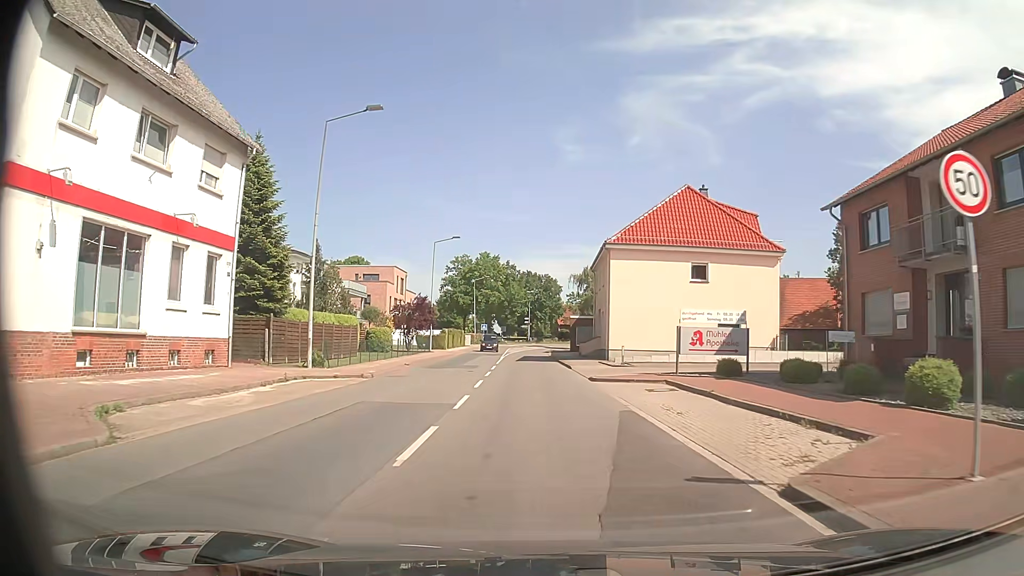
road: secondary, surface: asphalt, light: Day
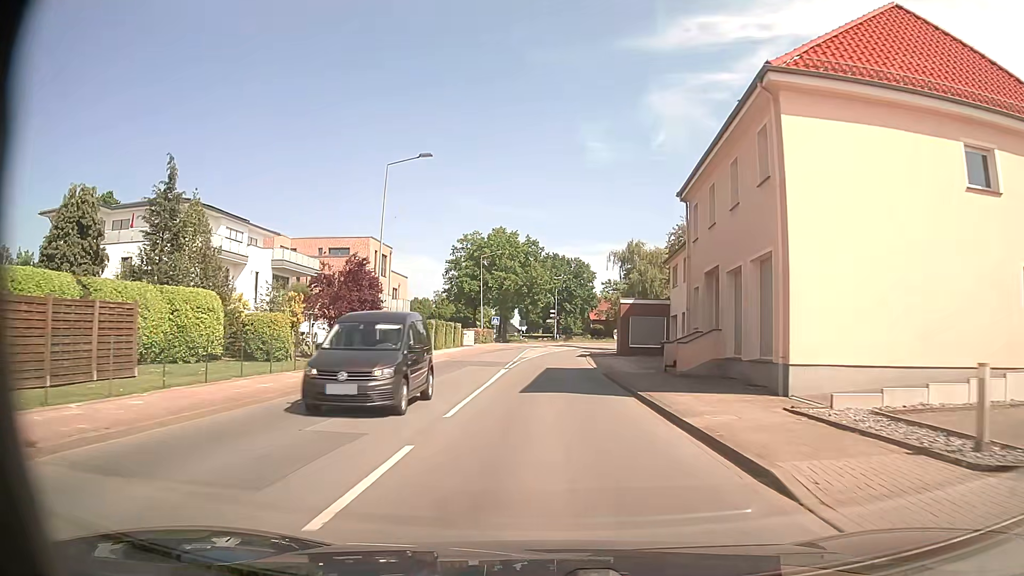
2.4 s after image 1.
(-0.8, +26.7) m; -2°
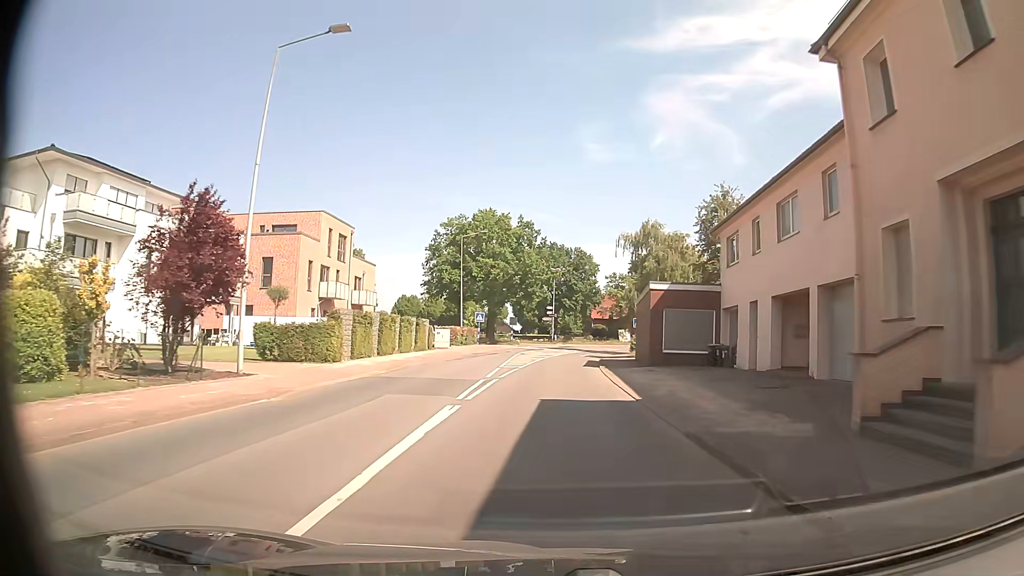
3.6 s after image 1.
(0.0, +14.7) m; 0°
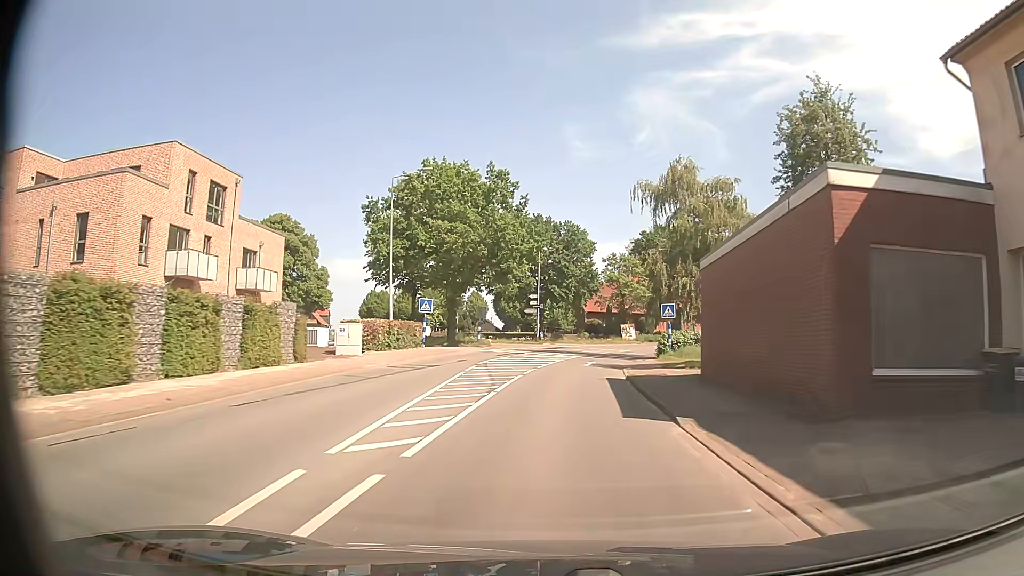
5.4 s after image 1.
(+0.1, +22.1) m; +1°
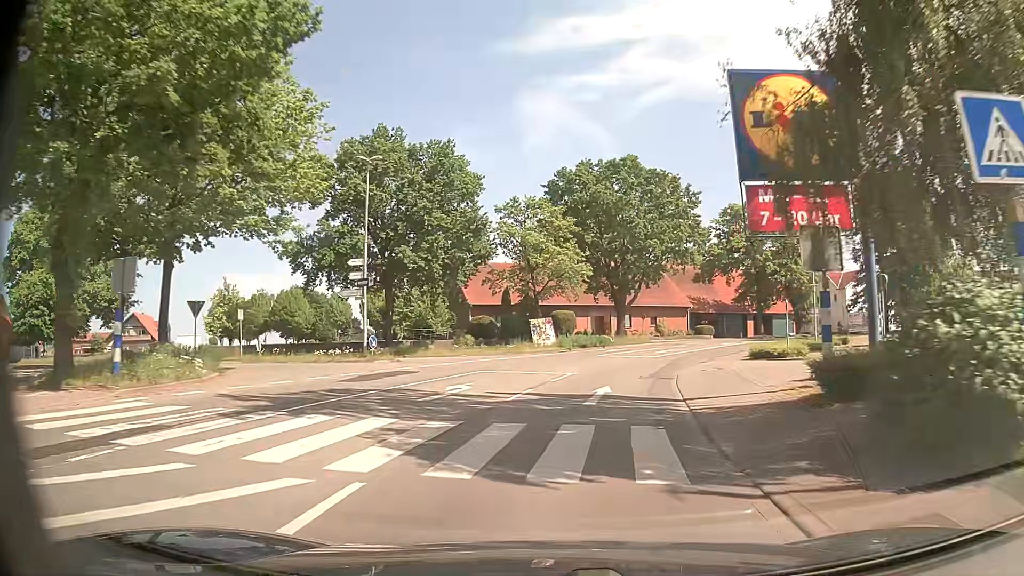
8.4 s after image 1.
(+2.0, +36.5) m; +9°
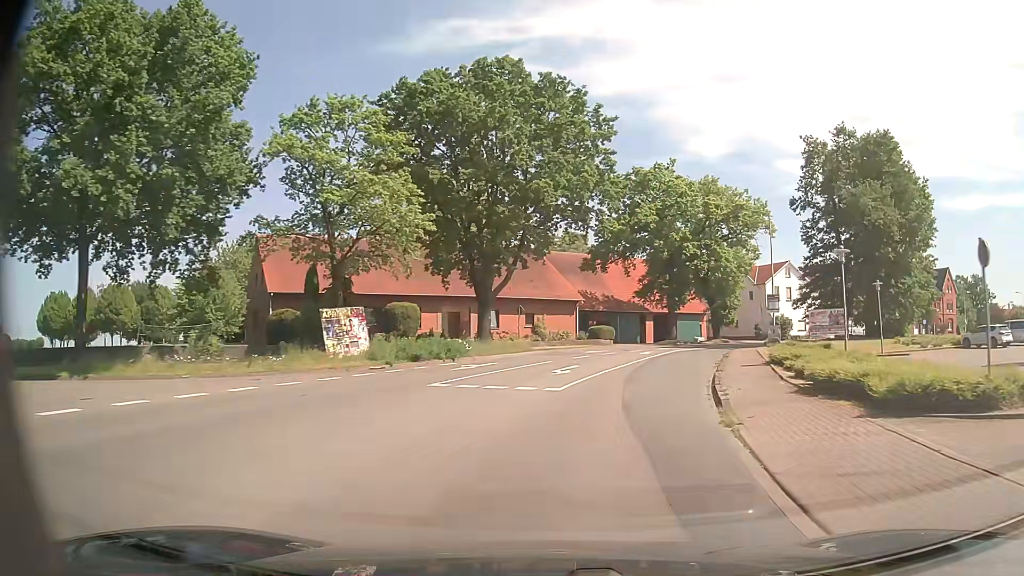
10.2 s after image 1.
(+2.1, +21.6) m; +12°
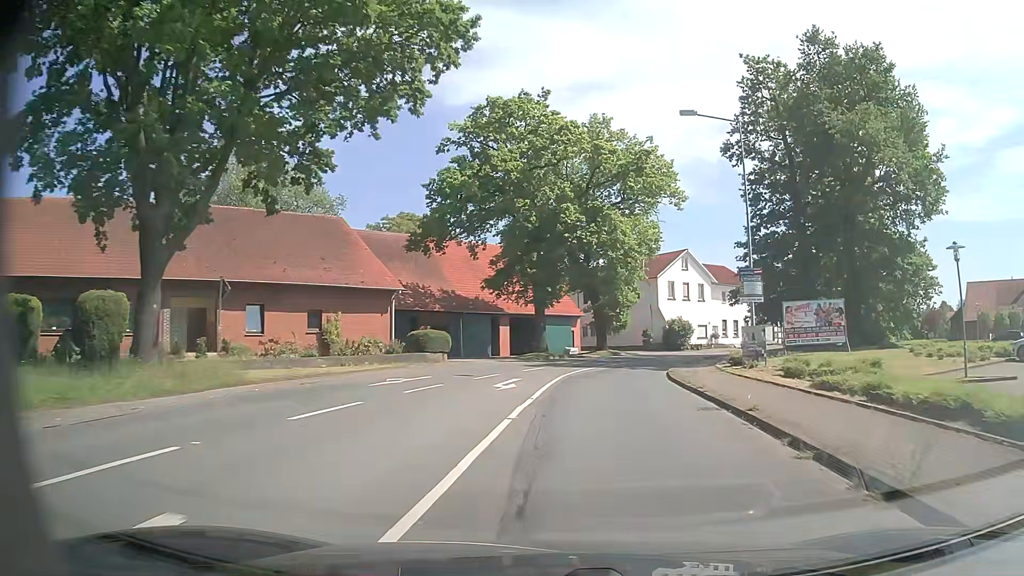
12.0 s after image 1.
(+2.5, +21.8) m; +12°
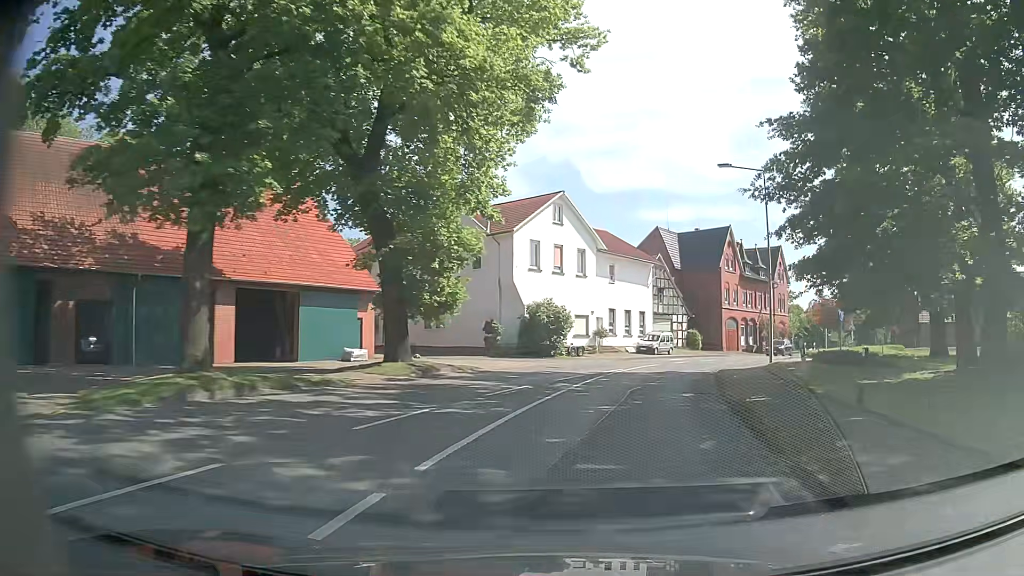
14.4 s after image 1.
(+3.2, +29.3) m; +14°
(+1, +10) (+2, +20) (+5, +29) (+9, +39) (+14, +47) (+20, +55) (+26, +64) (+32, +72) (+37, +80) (+41, +89) m
